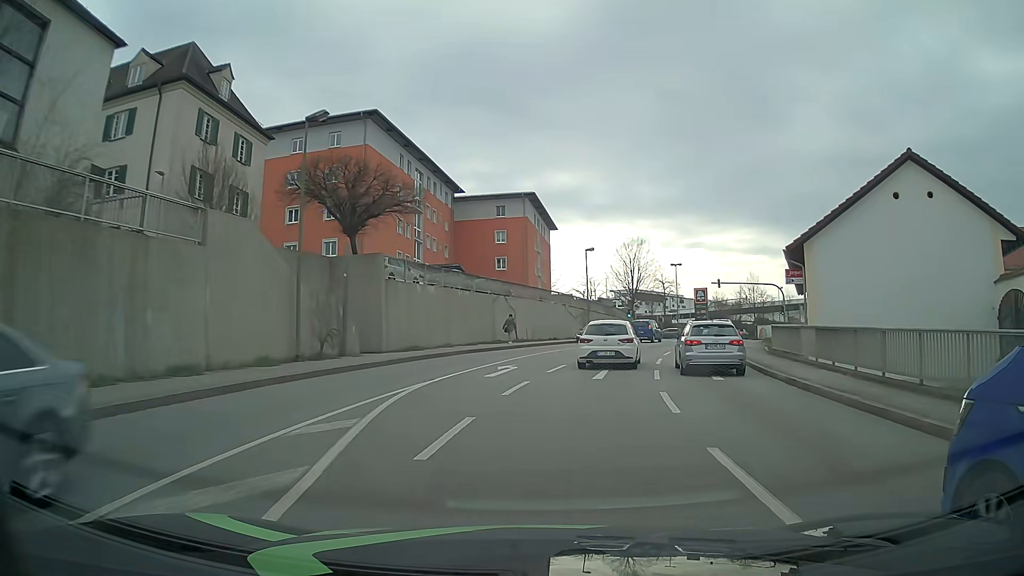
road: tertiary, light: Day
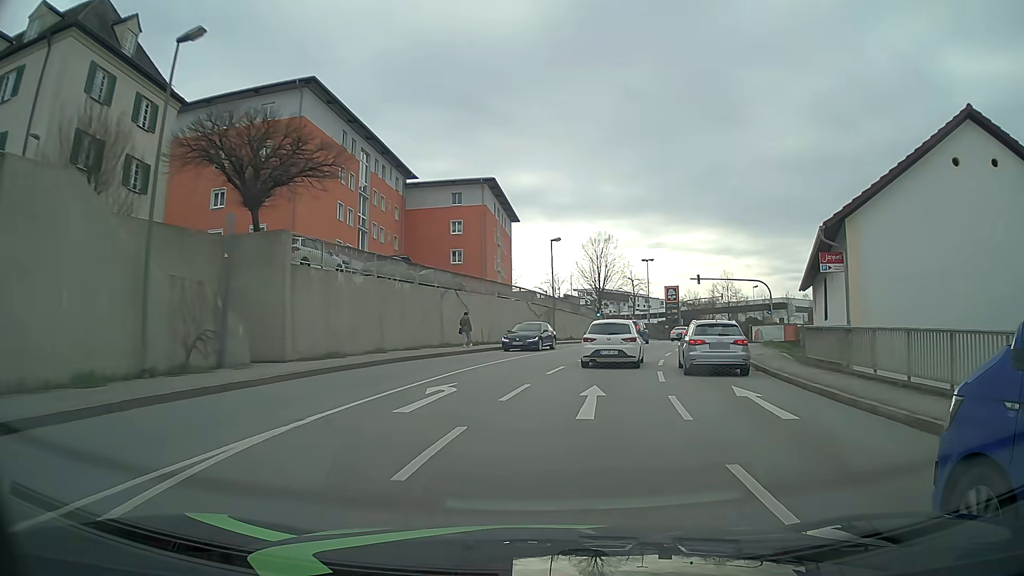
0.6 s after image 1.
(+0.1, +6.9) m; +3°
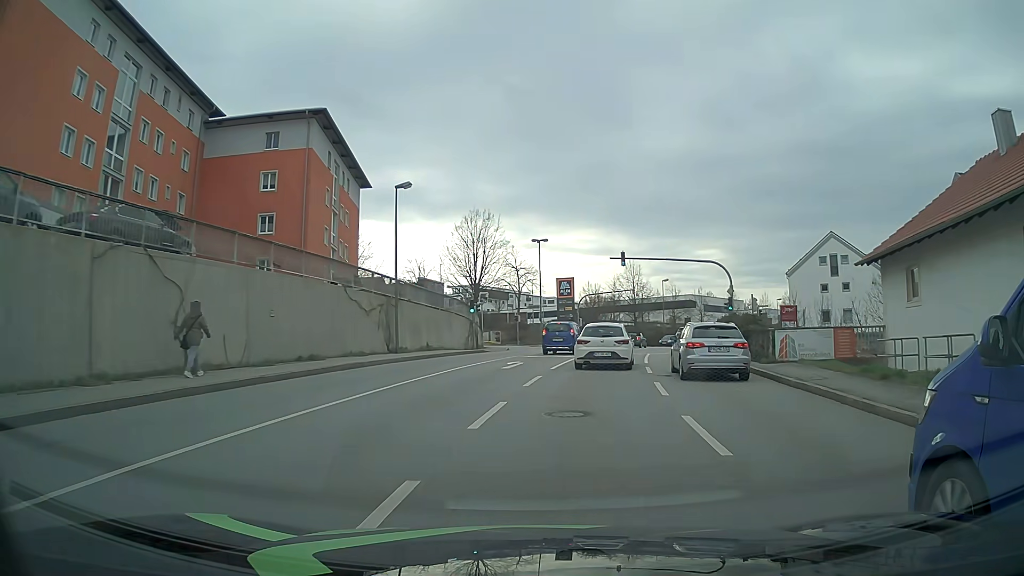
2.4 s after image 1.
(+1.8, +20.8) m; +10°
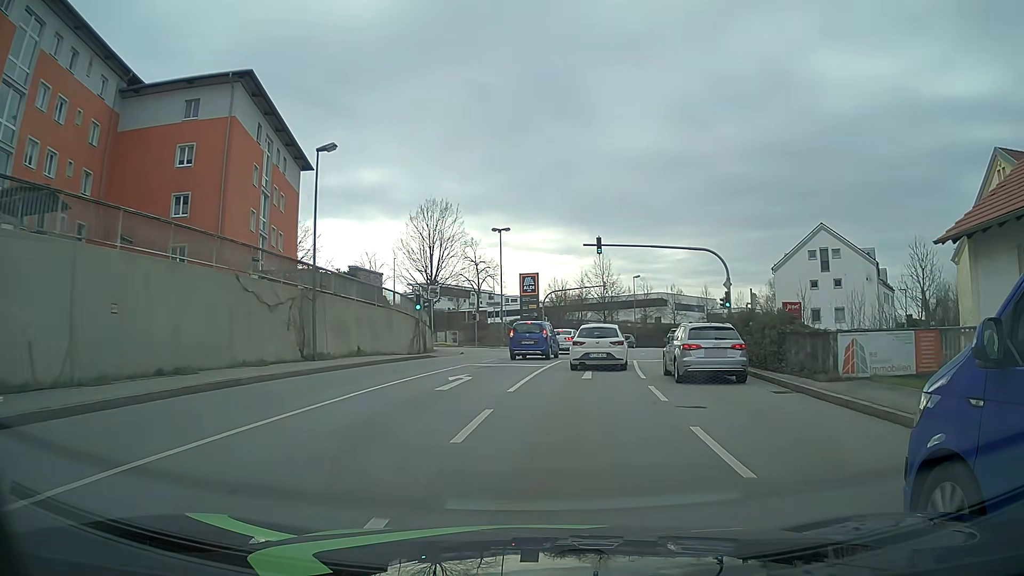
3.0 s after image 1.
(+0.2, +7.0) m; +4°
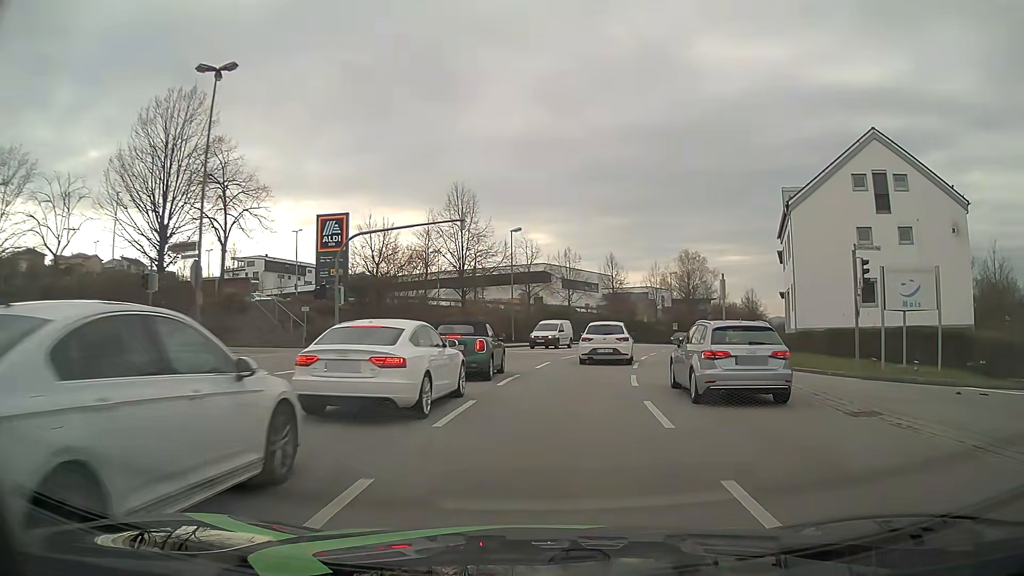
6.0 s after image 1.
(+3.7, +35.7) m; +12°
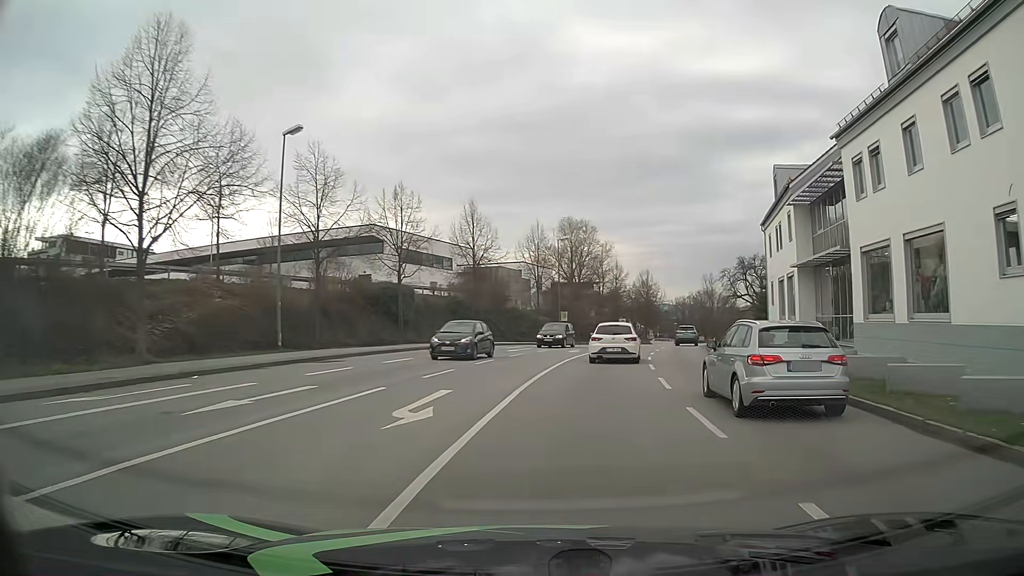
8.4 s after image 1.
(+2.7, +30.1) m; +12°
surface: asphalt
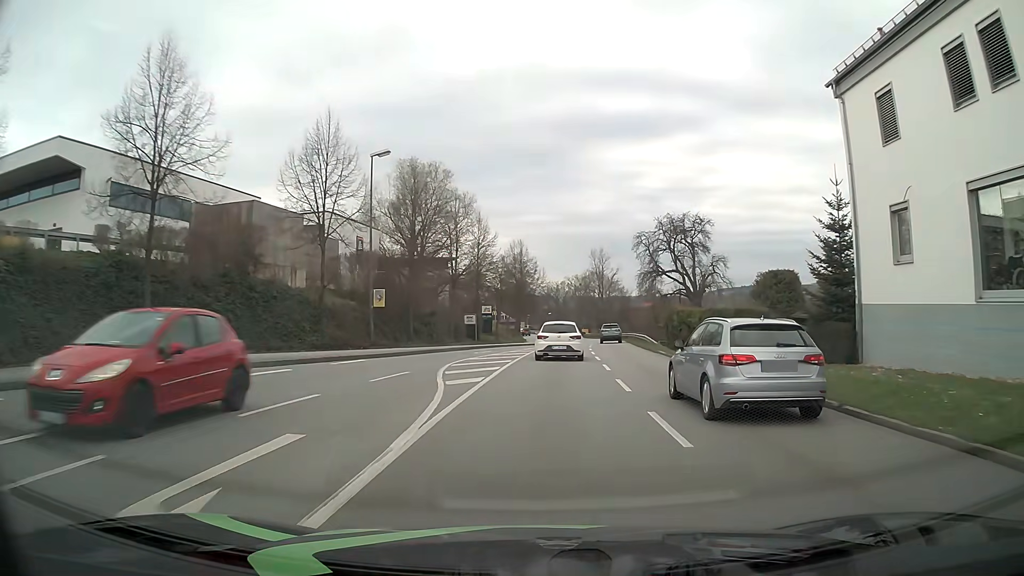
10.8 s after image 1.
(+3.4, +31.0) m; +12°
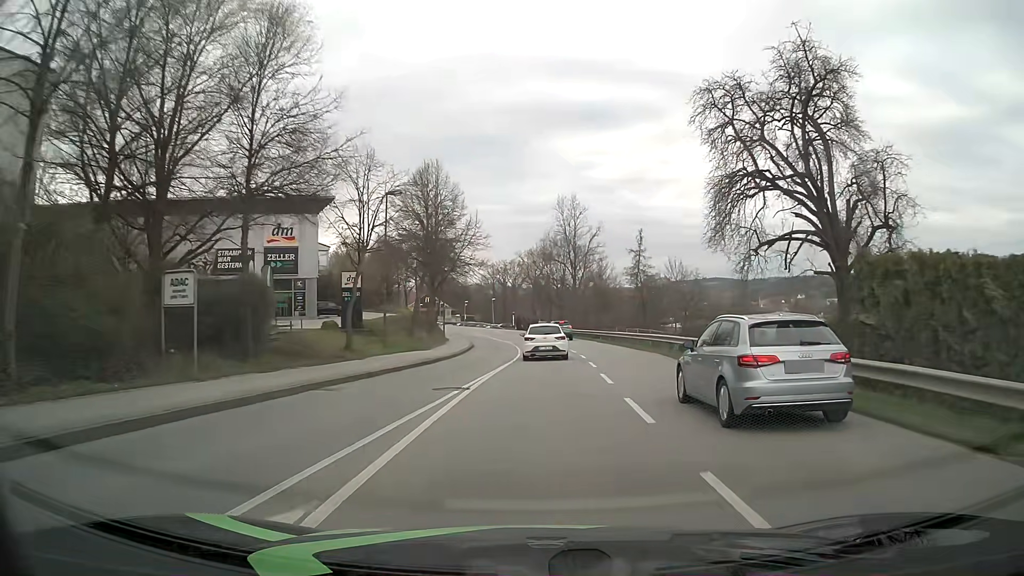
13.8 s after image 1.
(+1.4, +40.4) m; +4°
(0, +10) (0, +20) (0, +30) (0, +40) (0, +50) (-1, +60) (-2, +70) (-4, +80) (-6, +90) (-8, +99) m
